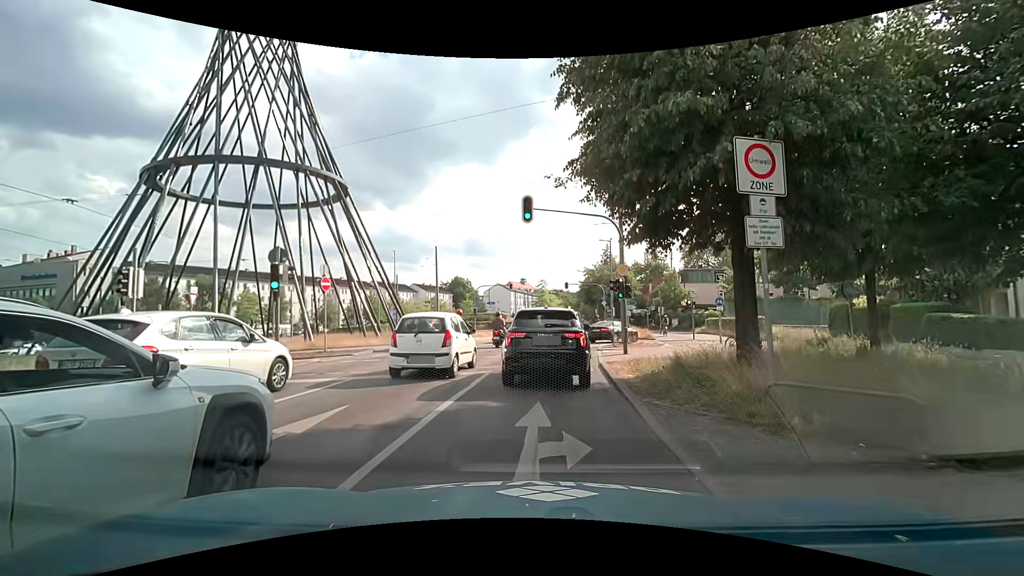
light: Day
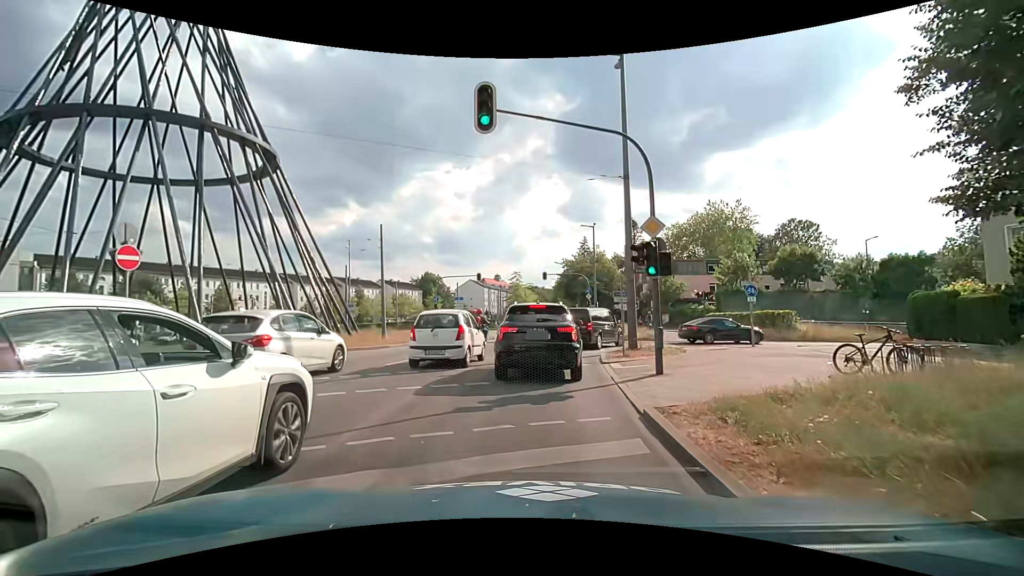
(+0.1, +8.9) m; +2°
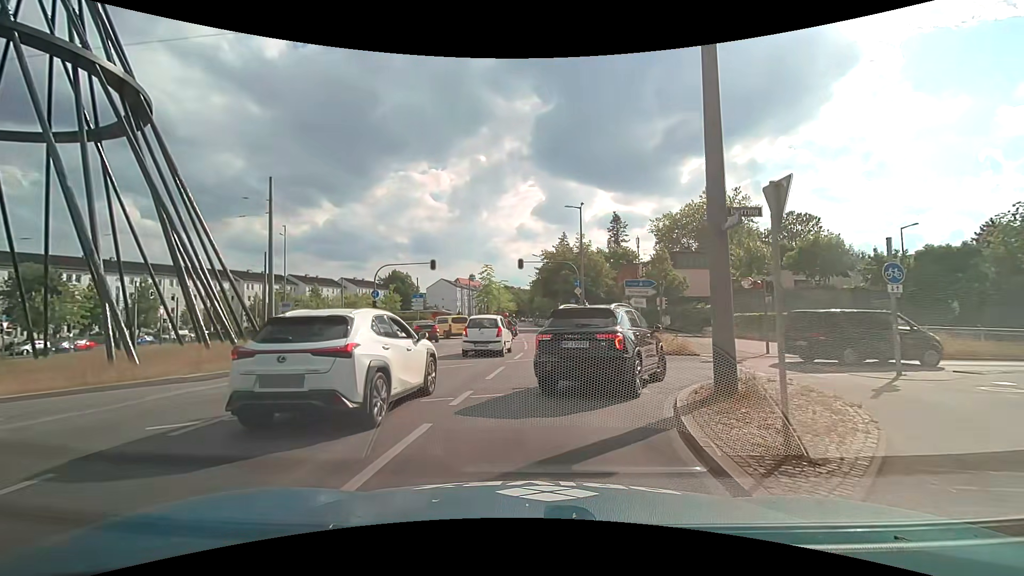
(+0.5, +11.7) m; +3°
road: primary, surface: asphalt
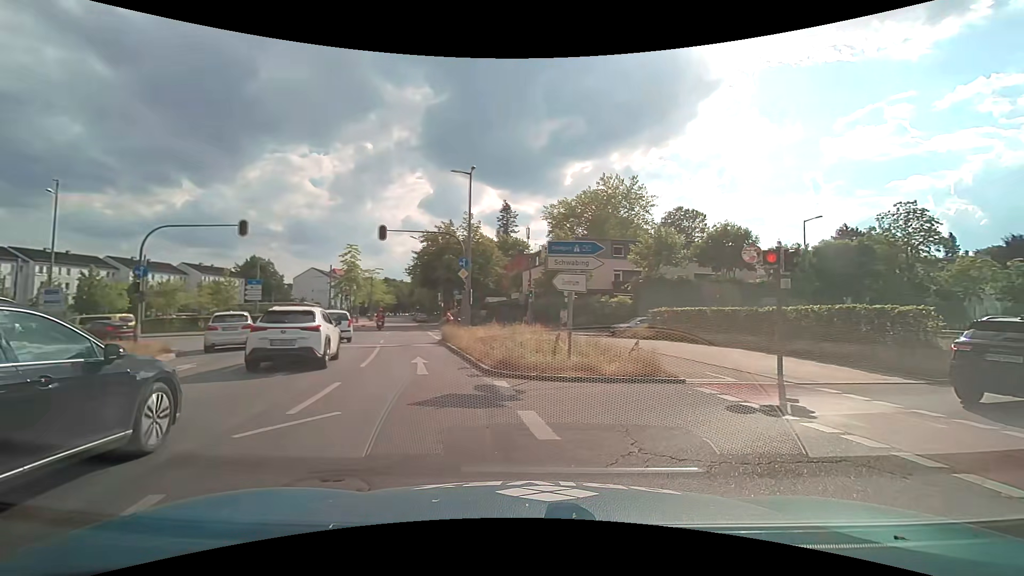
(+0.7, +10.4) m; +15°
(+4, +9) (+13, +14) (+22, +18) (+31, +21) (+40, +25) (+50, +29) (+59, +33) (+68, +37) (+77, +41) (+86, +45) m
